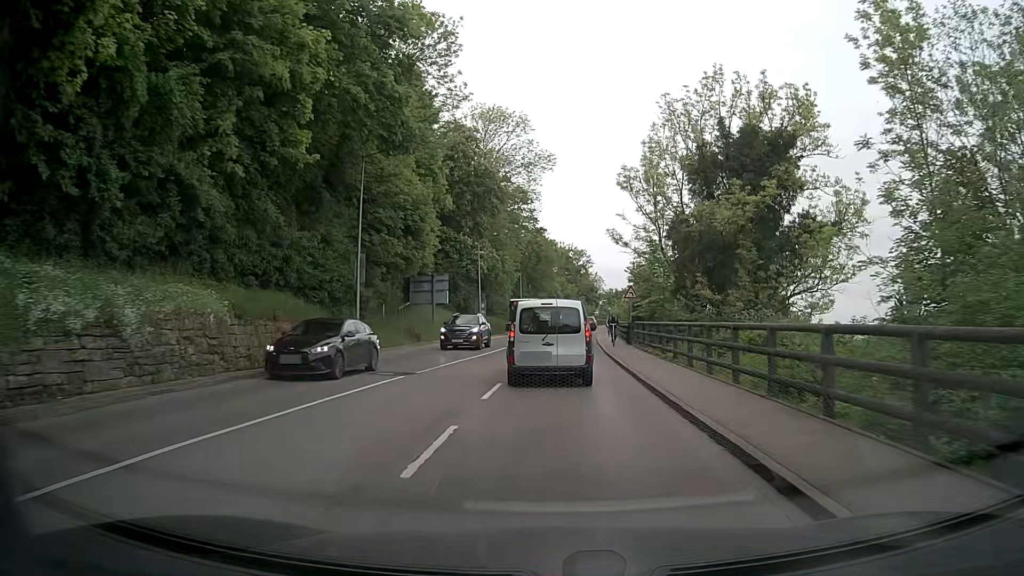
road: secondary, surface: asphalt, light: Day
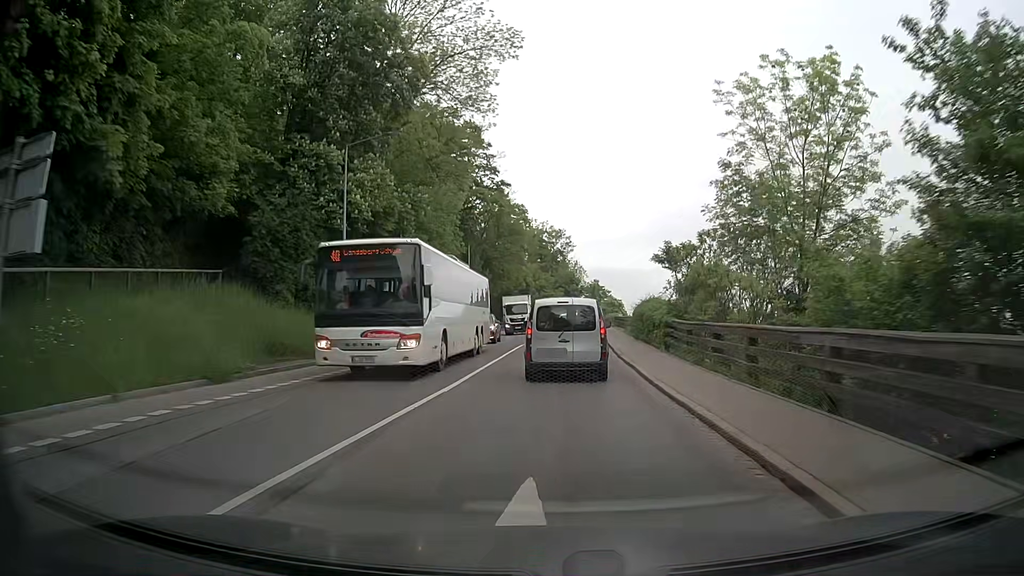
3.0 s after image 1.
(+0.6, +35.5) m; +2°
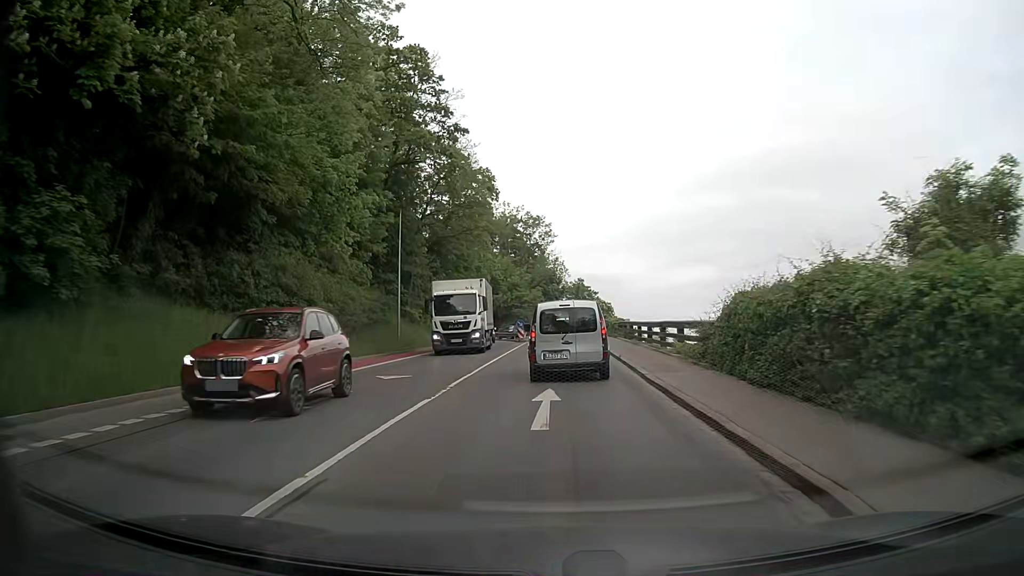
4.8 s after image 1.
(+0.3, +21.7) m; +2°
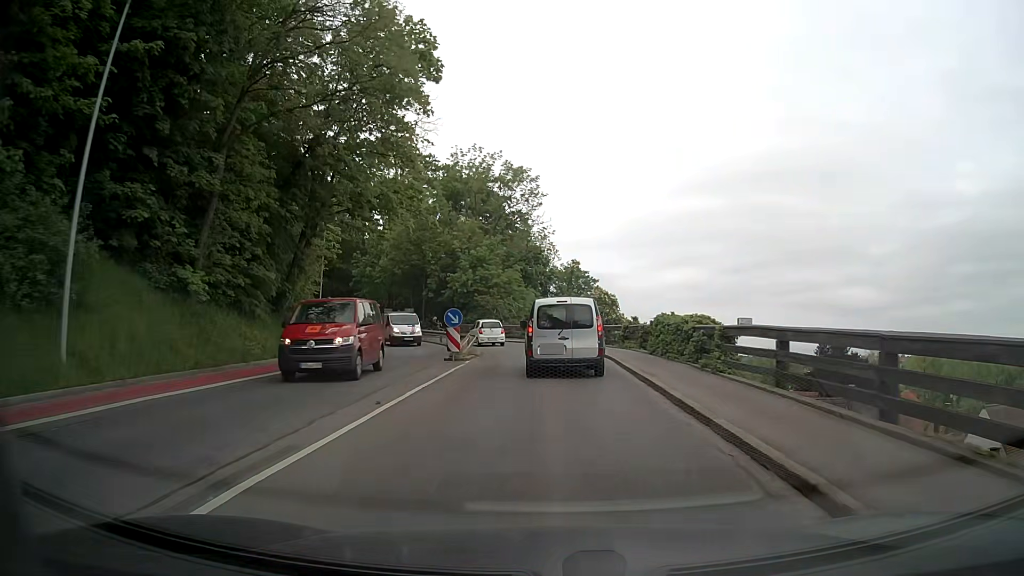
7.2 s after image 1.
(+0.4, +29.2) m; +1°
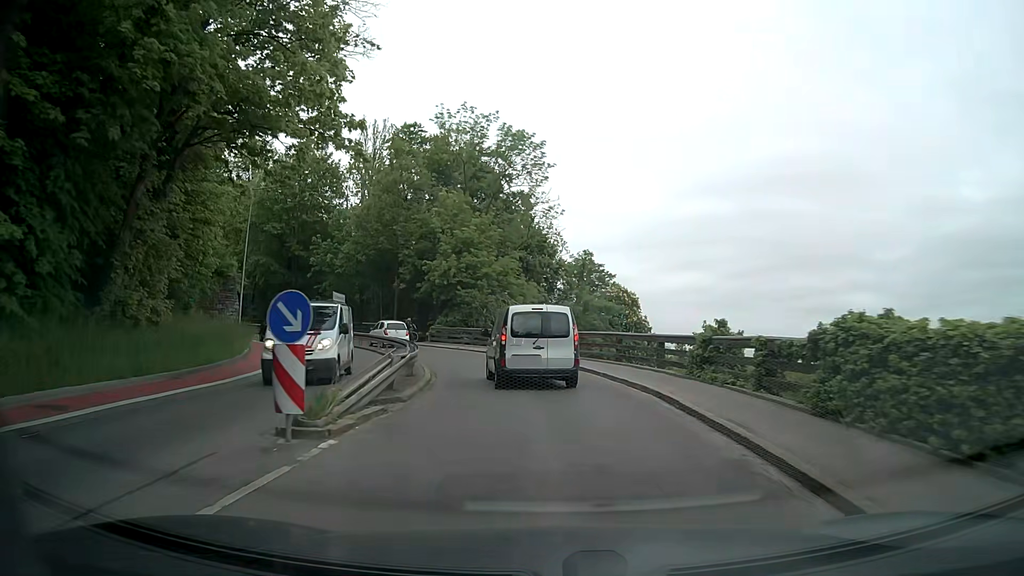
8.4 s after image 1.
(0.0, +14.3) m; 0°
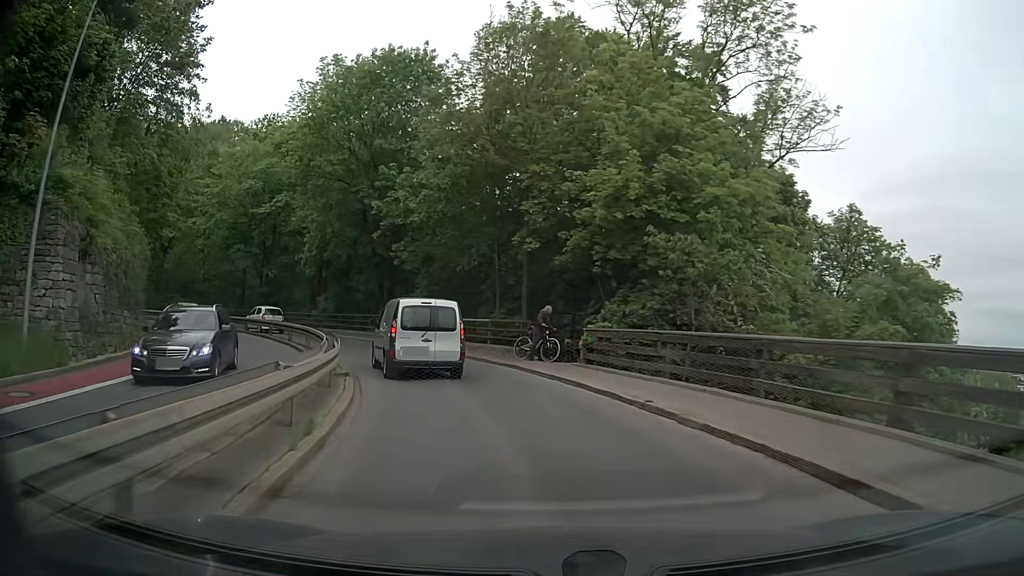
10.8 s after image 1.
(-2.9, +26.1) m; -17°
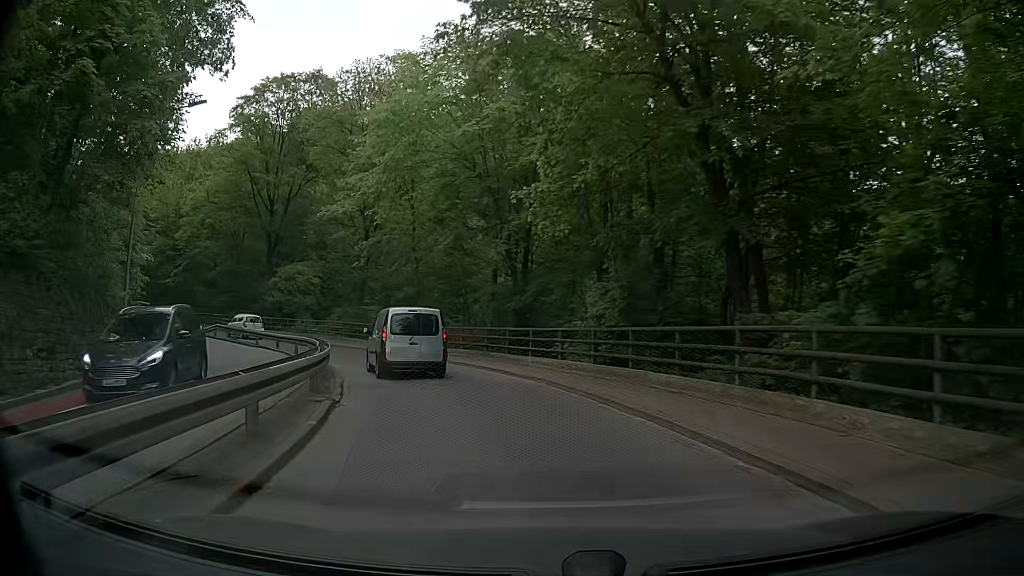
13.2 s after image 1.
(-5.9, +25.1) m; -27°
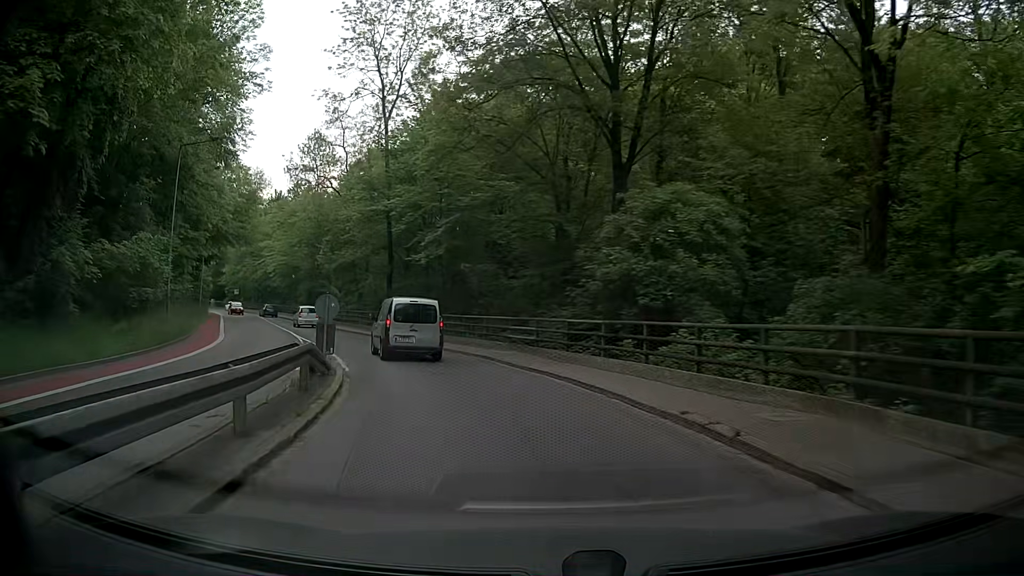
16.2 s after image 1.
(-9.9, +32.1) m; -35°
(-1, +10) (-4, +20) (-8, +29) (-12, +38) (-17, +46) (-22, +55) (-27, +64) (-32, +73) (-37, +81) (-43, +89) m
